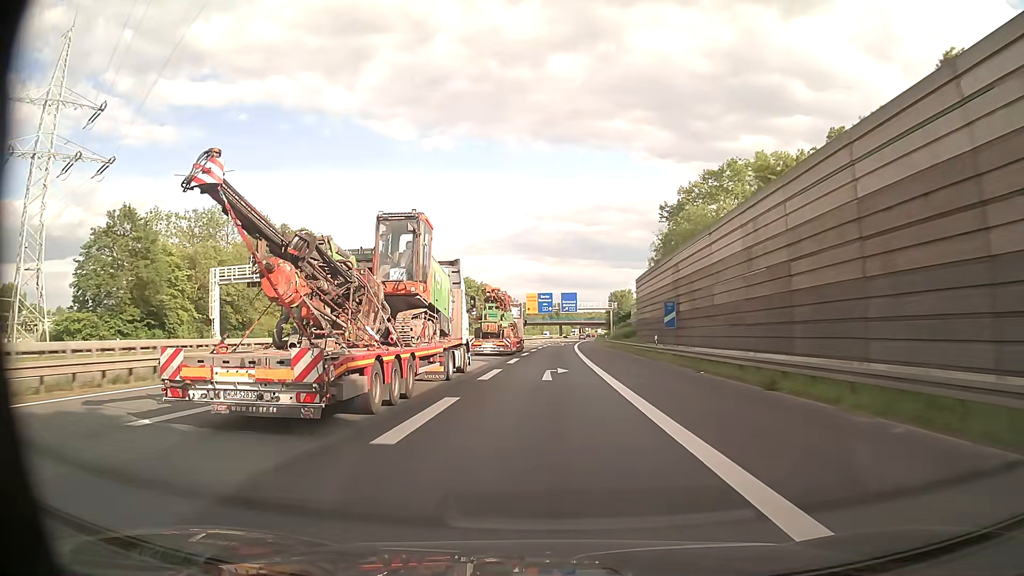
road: motorway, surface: asphalt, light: Day
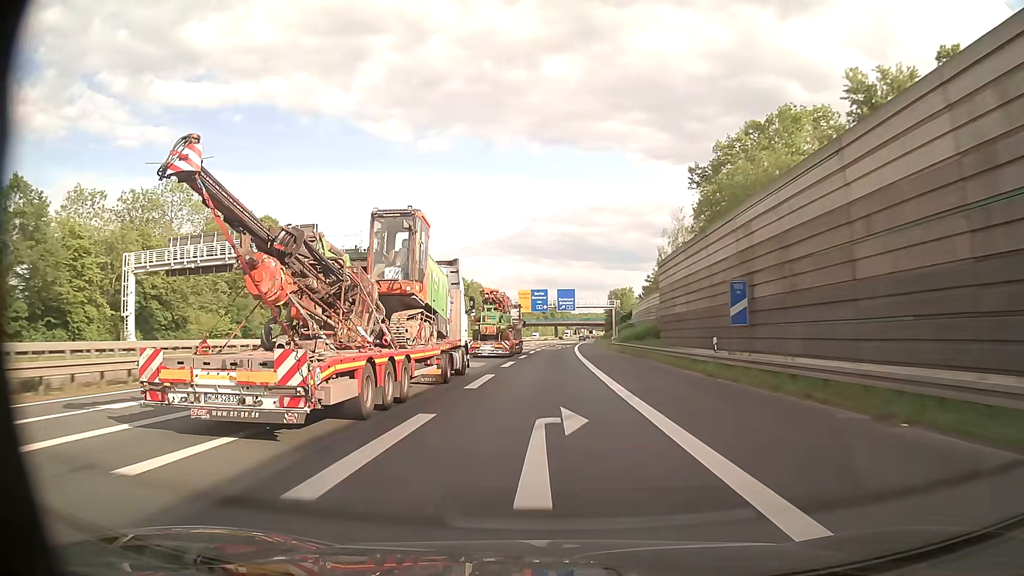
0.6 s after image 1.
(0.0, +14.7) m; 0°
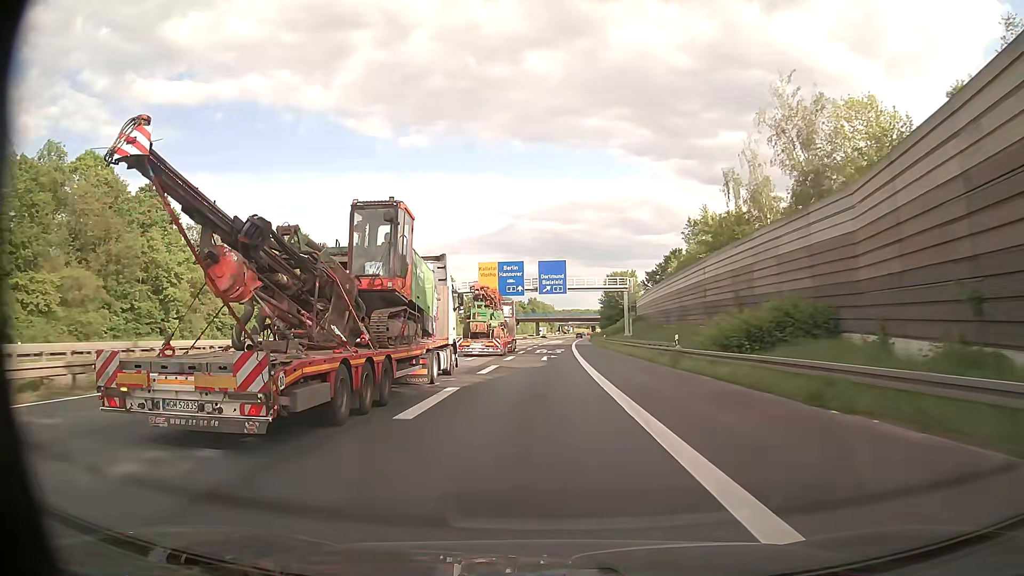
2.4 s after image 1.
(+0.6, +43.4) m; +1°
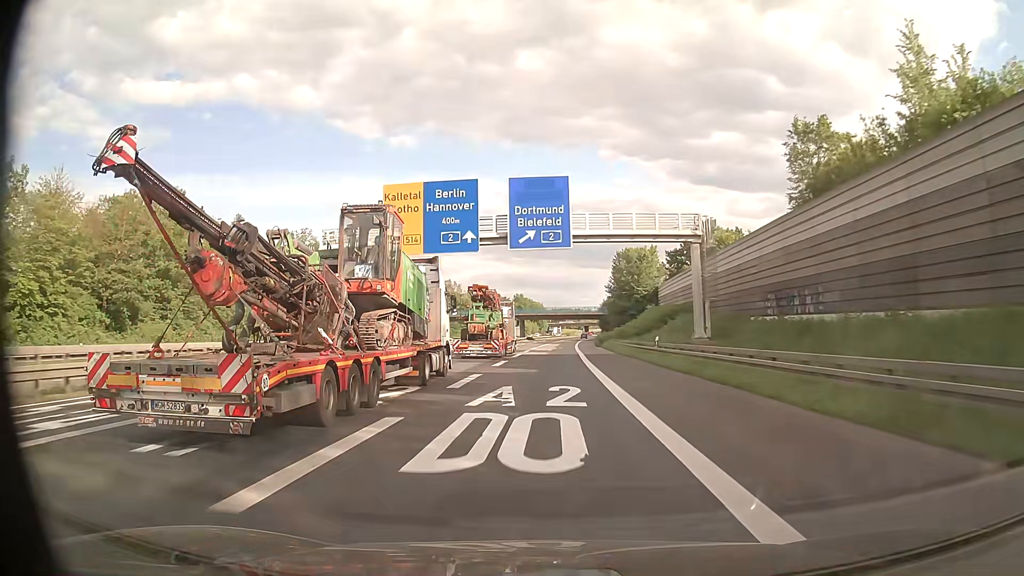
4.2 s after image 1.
(+0.5, +42.8) m; +1°
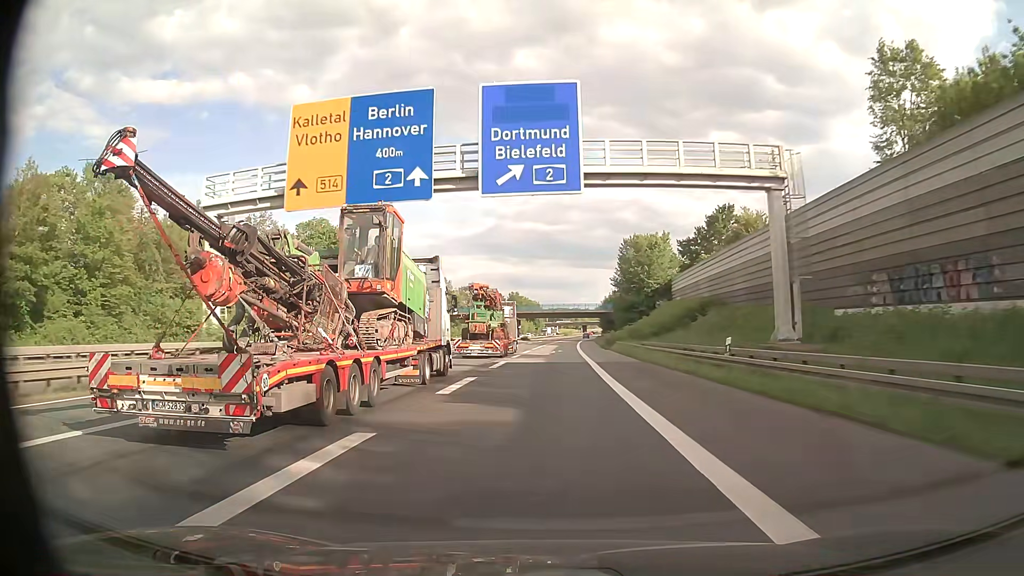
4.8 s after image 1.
(0.0, +14.2) m; 0°
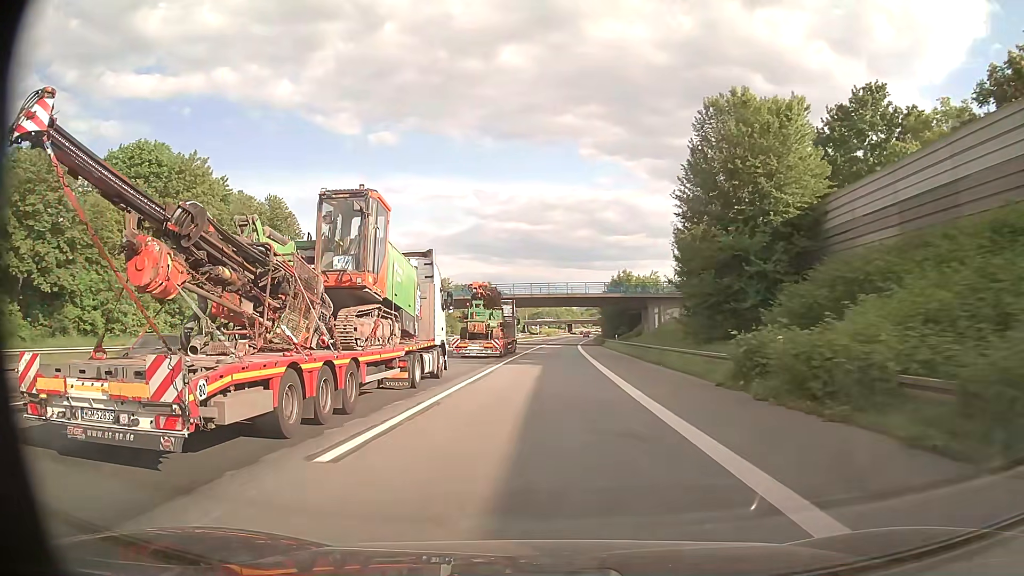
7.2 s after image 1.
(+0.8, +56.6) m; +2°
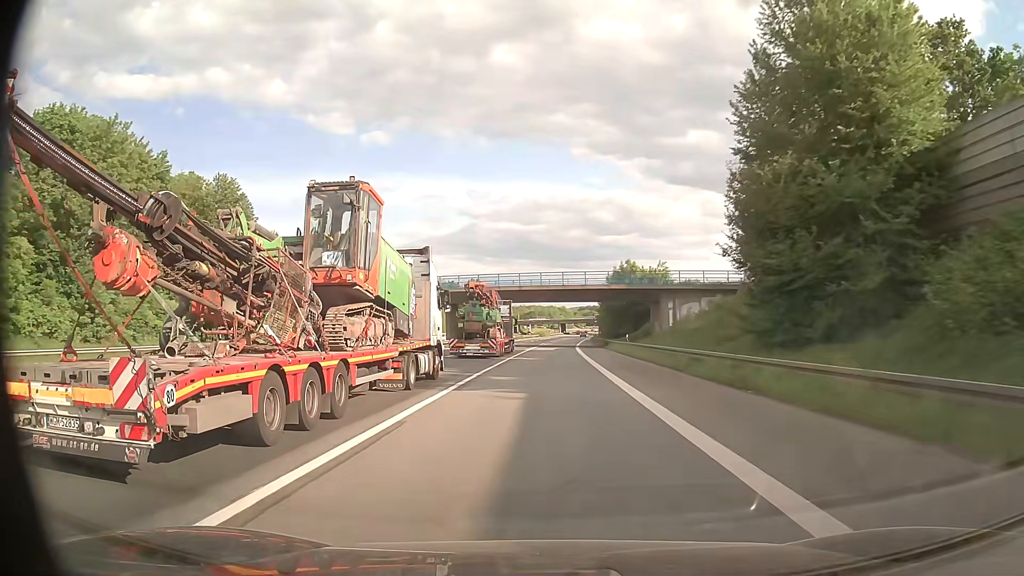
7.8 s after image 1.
(+0.1, +14.2) m; +1°
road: motorway_link
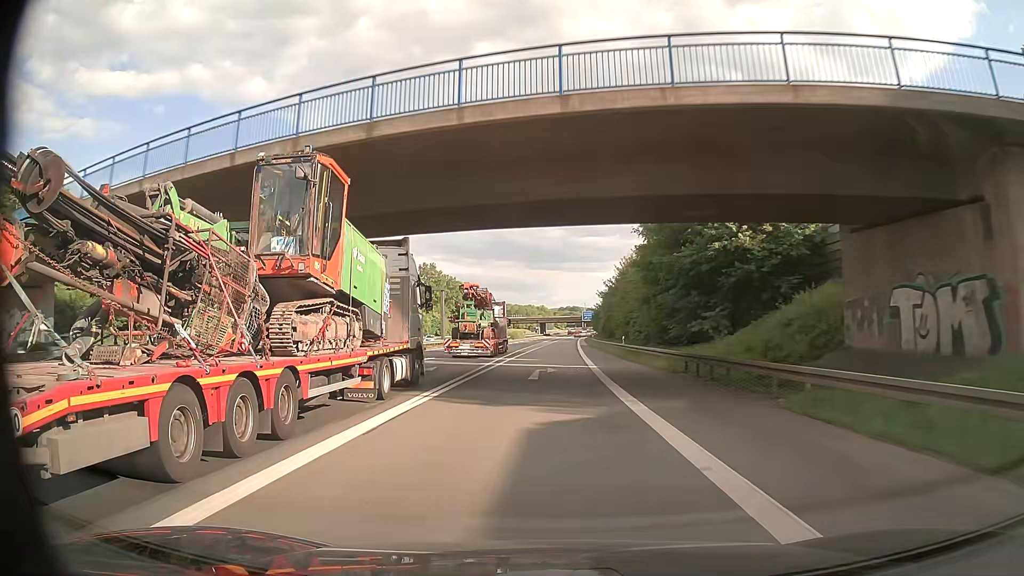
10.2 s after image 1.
(+0.9, +55.2) m; +2°
(0, +10) (0, +20) (0, +30) (0, +40) (+1, +50) (+1, +60) (+1, +70) (+2, +80) (+2, +90) (+2, +100) m
